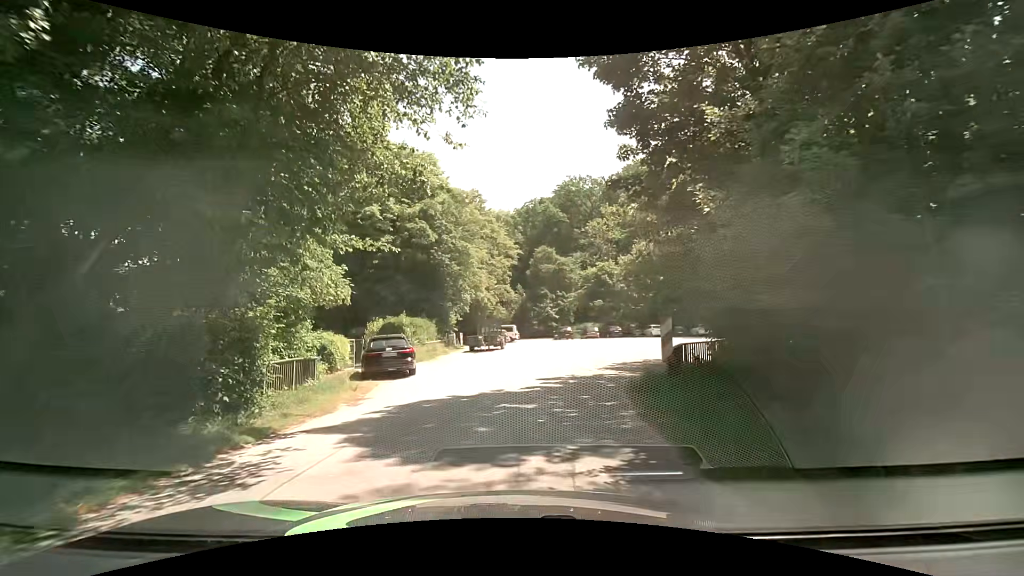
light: Day
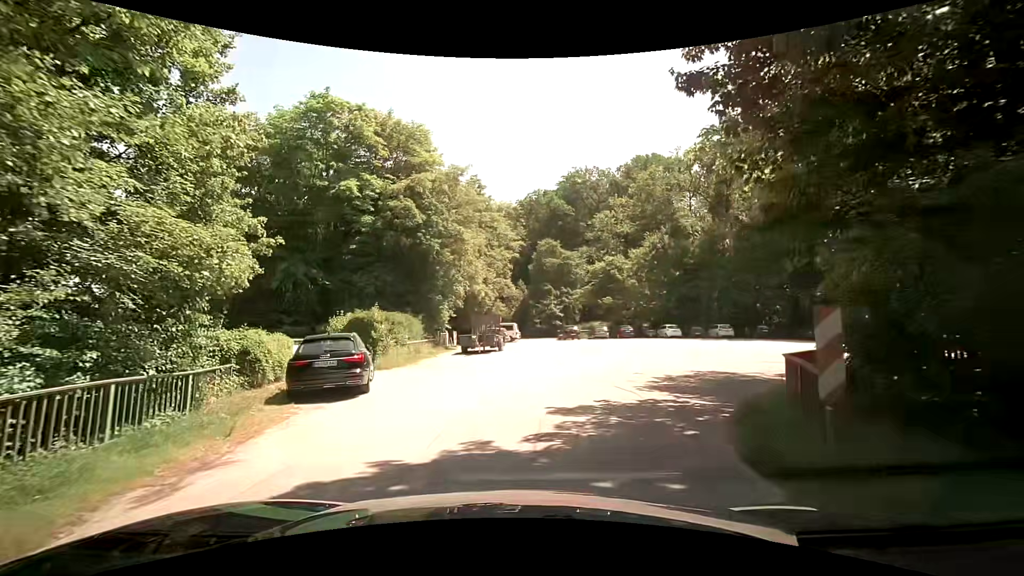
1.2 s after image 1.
(0.0, +5.7) m; +1°
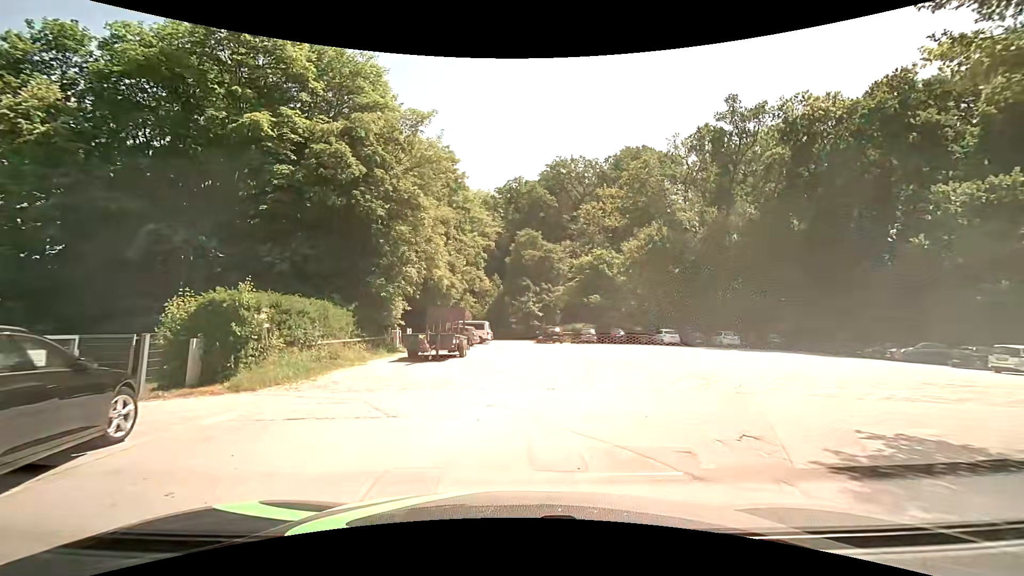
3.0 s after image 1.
(0.0, +8.6) m; +1°
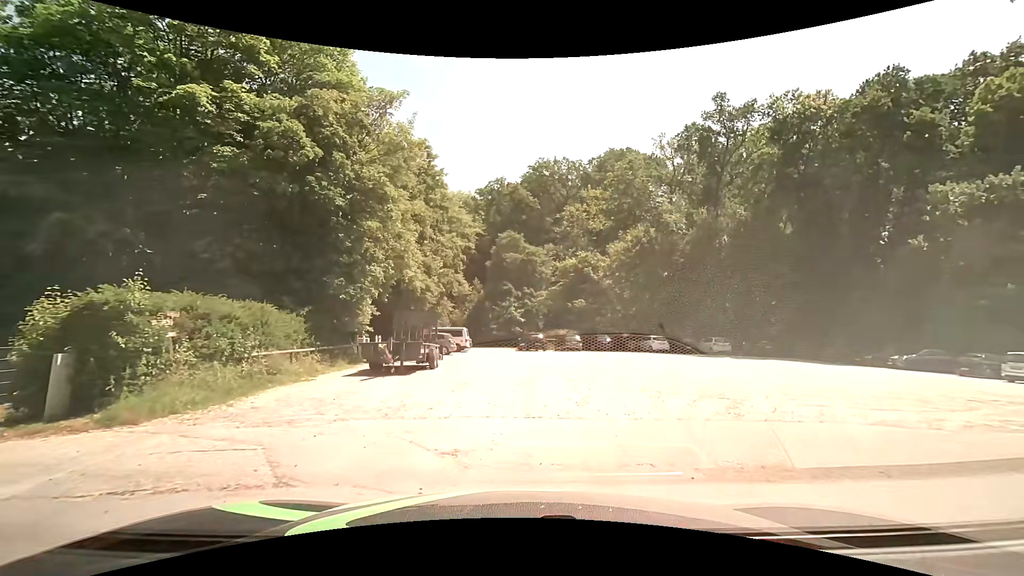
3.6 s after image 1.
(+0.1, +2.9) m; +4°
